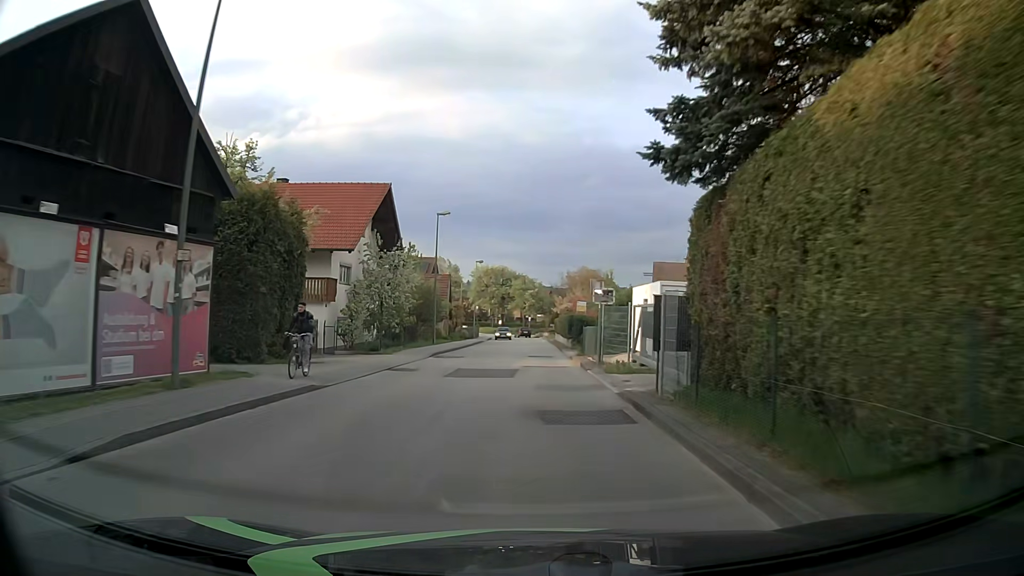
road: unclassified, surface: asphalt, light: Day
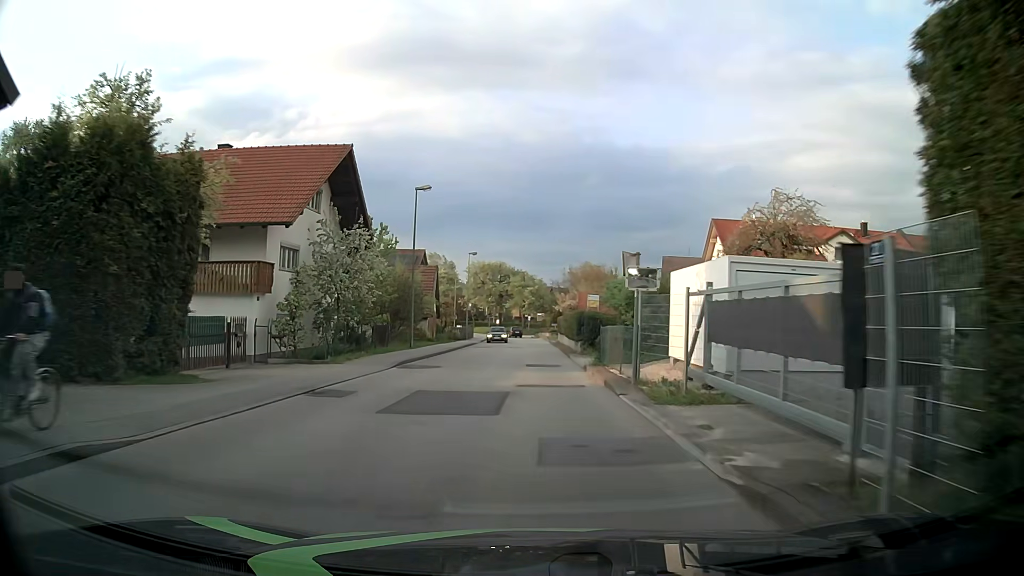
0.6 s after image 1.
(+0.1, +7.7) m; 0°
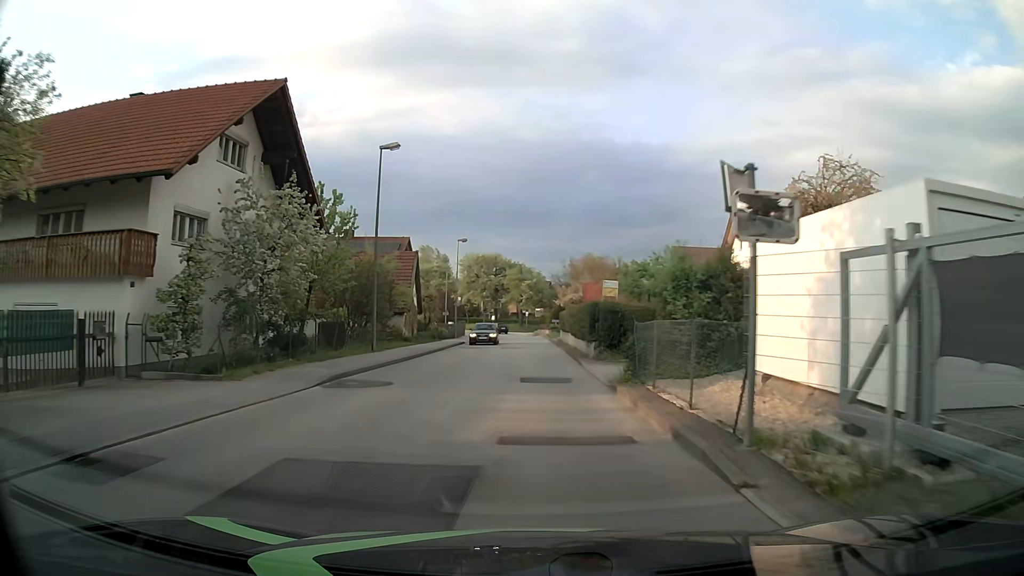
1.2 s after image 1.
(+0.1, +7.7) m; +1°
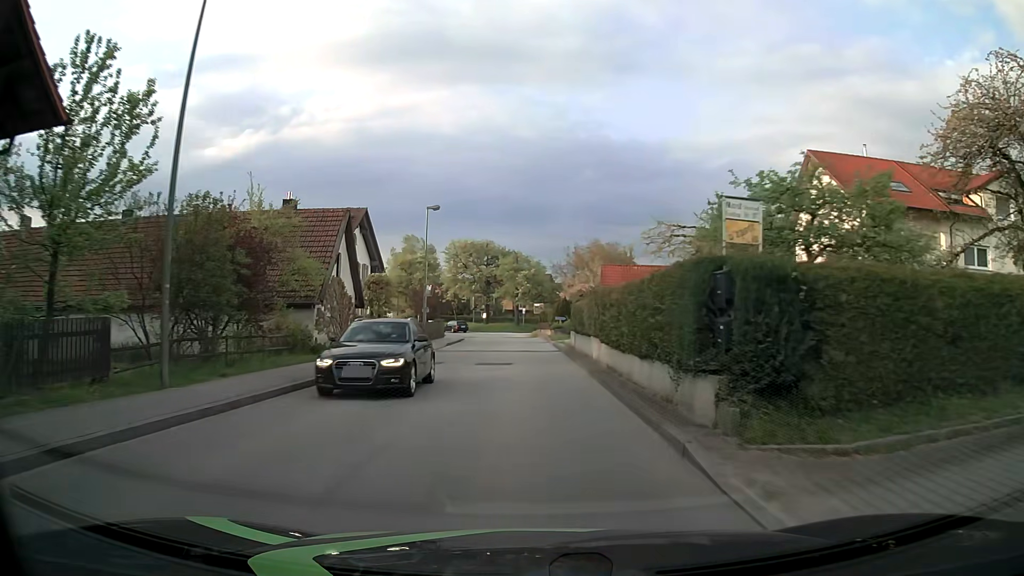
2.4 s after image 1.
(-0.1, +15.3) m; -1°
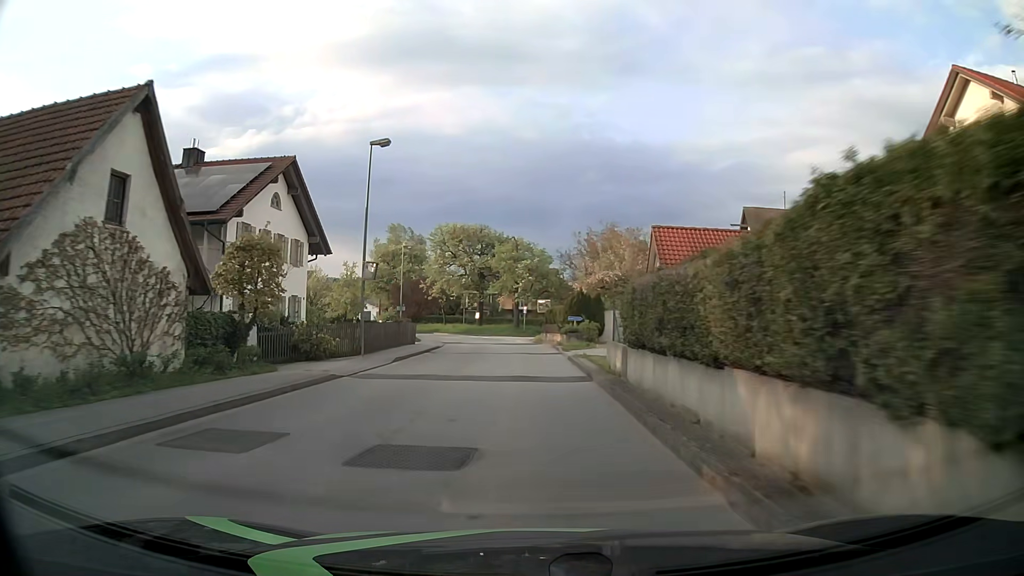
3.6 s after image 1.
(0.0, +15.3) m; 0°
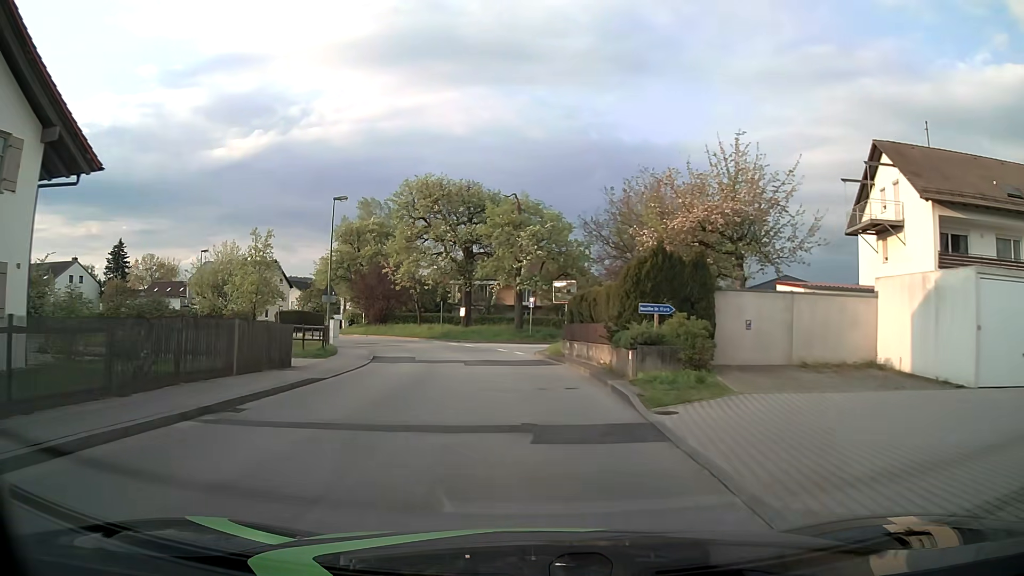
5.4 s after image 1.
(-0.1, +23.0) m; -1°
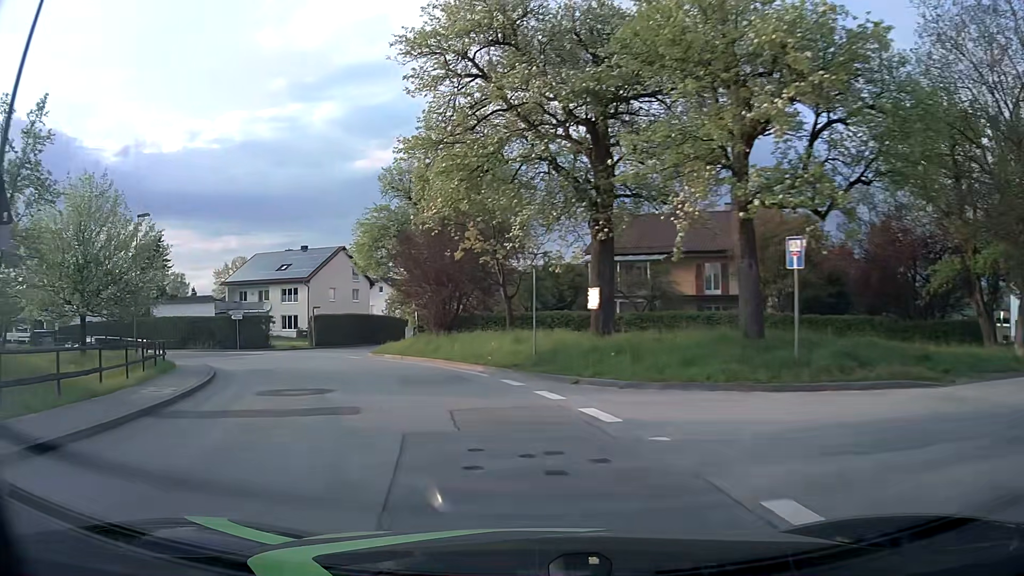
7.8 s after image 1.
(-1.9, +29.9) m; -13°
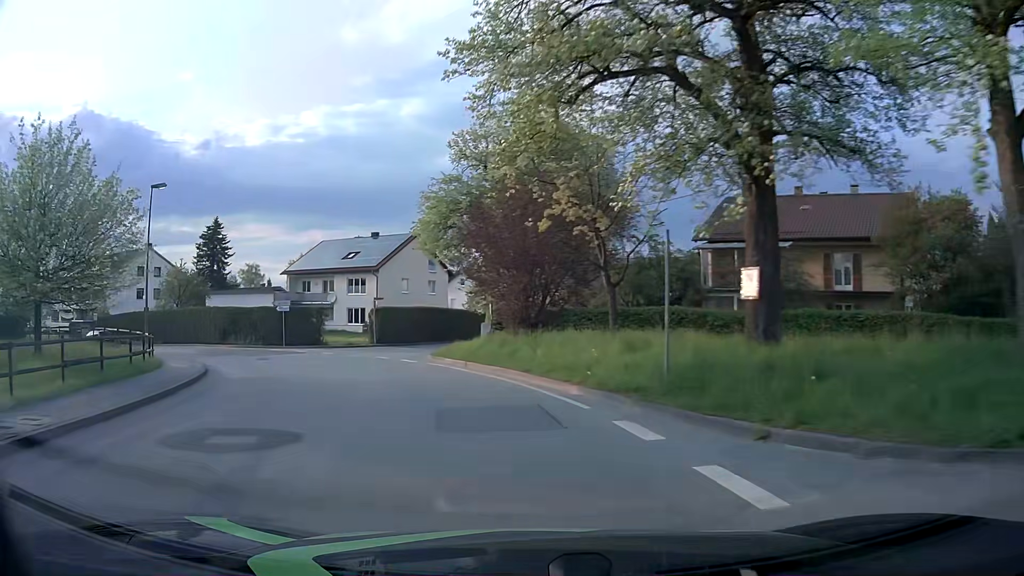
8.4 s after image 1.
(-0.5, +7.2) m; -8°
